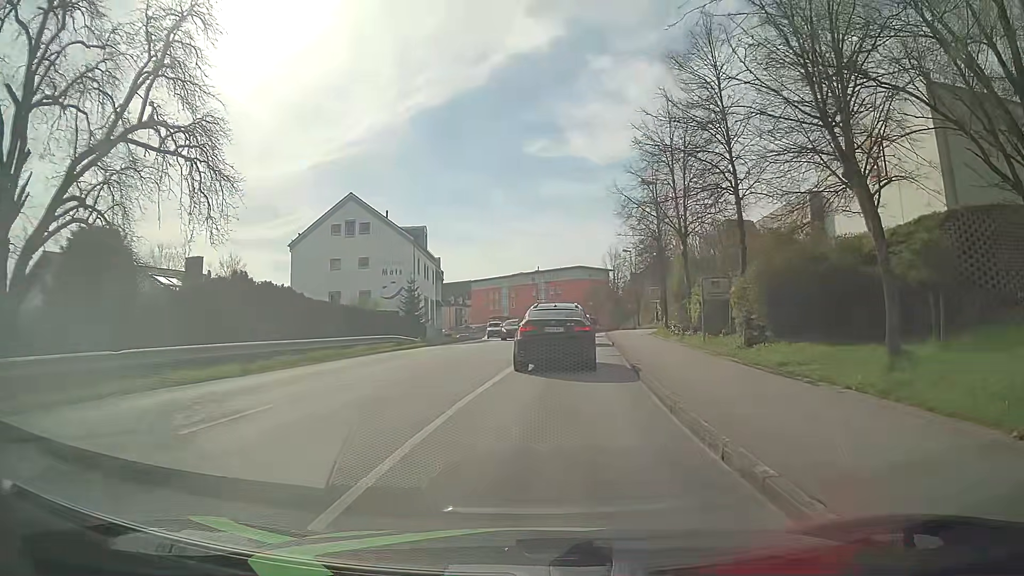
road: tertiary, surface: asphalt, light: Day
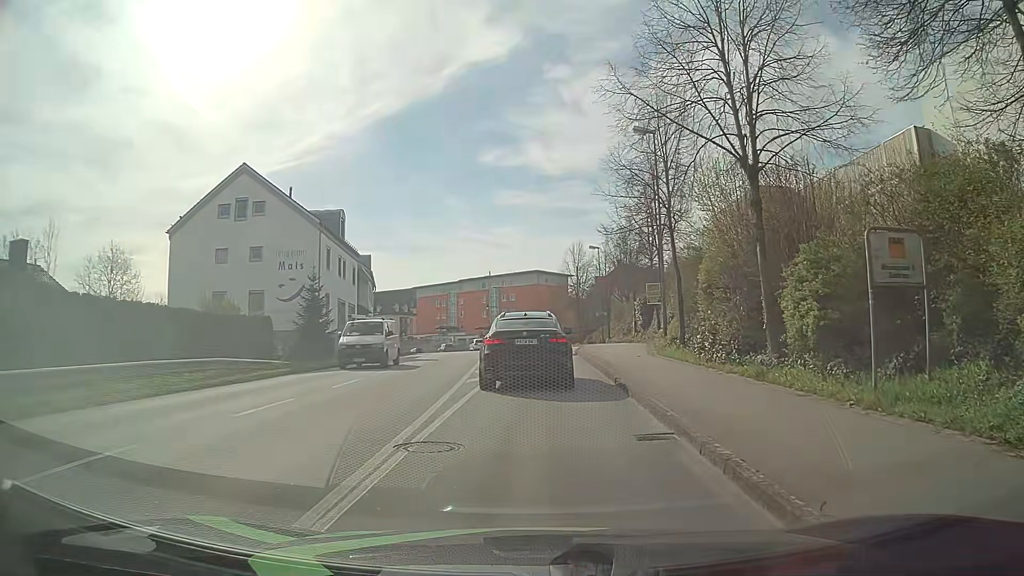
(+0.5, +14.8) m; +2°
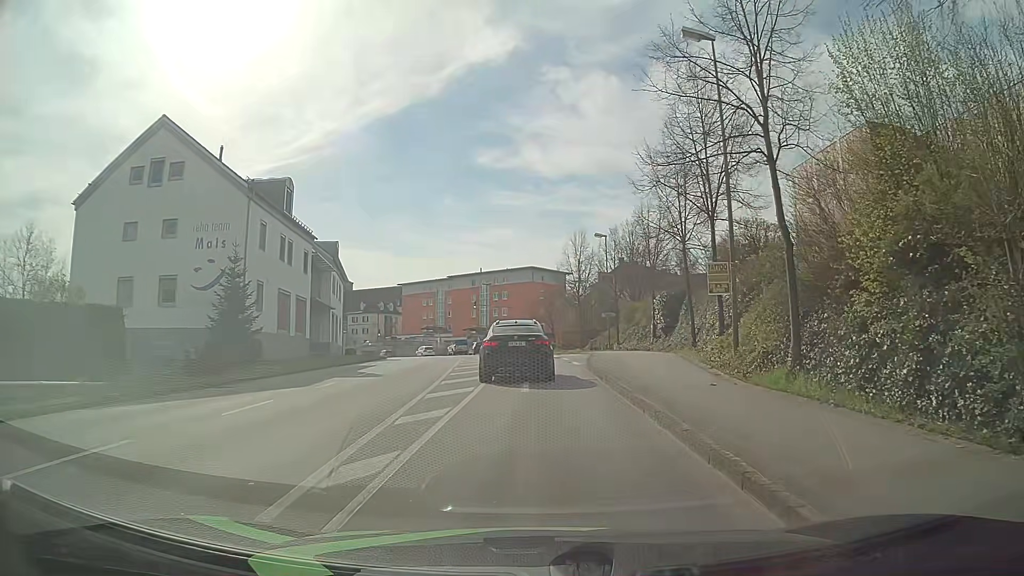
(+0.3, +11.6) m; +2°
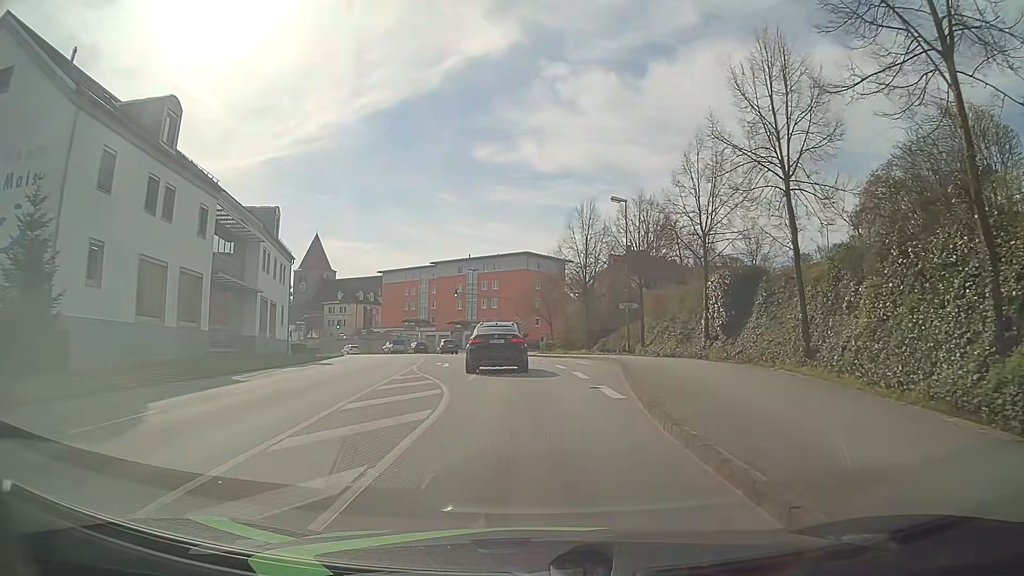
(+0.2, +15.3) m; +1°
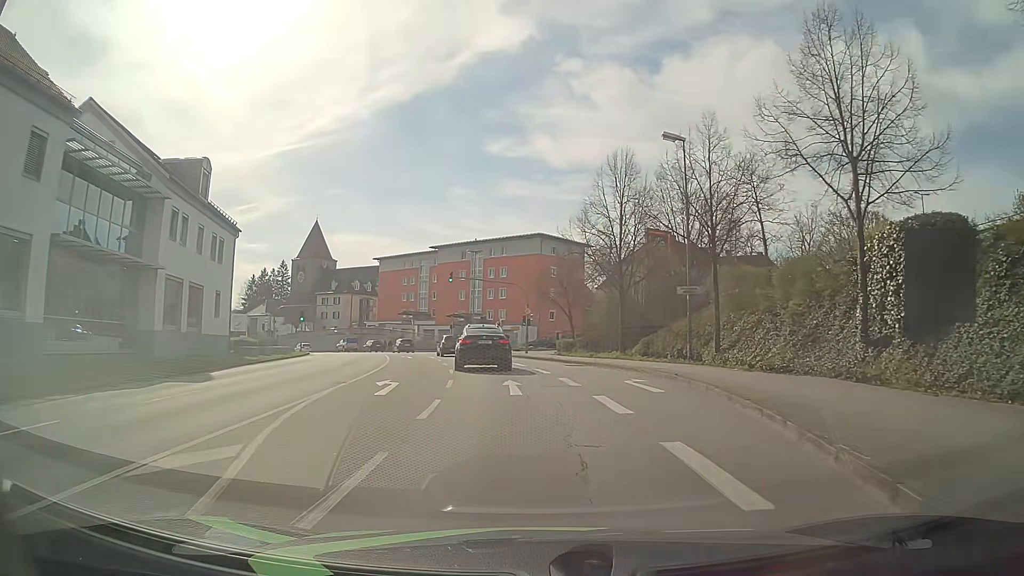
(-0.1, +14.3) m; -1°
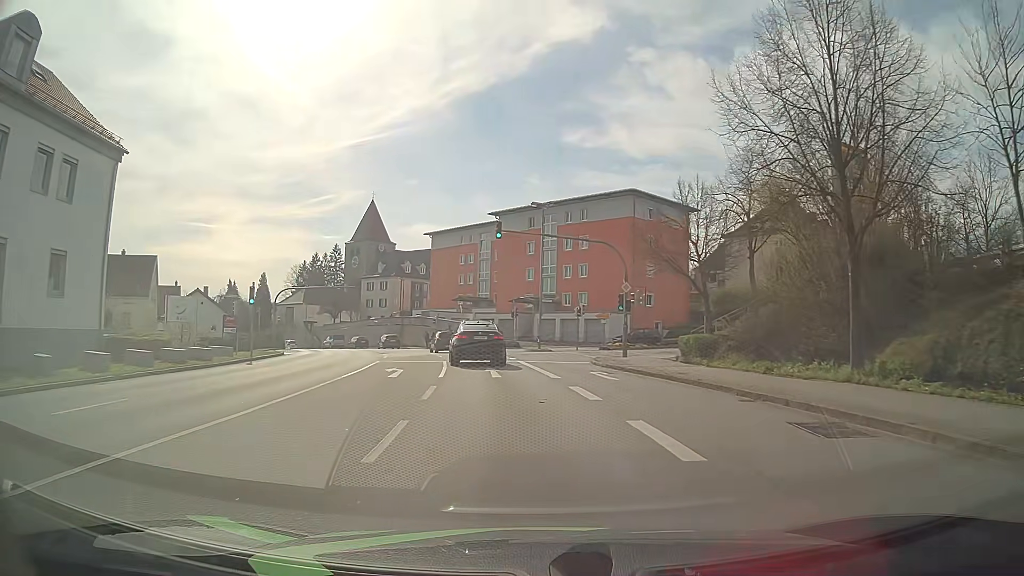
(-0.9, +22.0) m; -7°
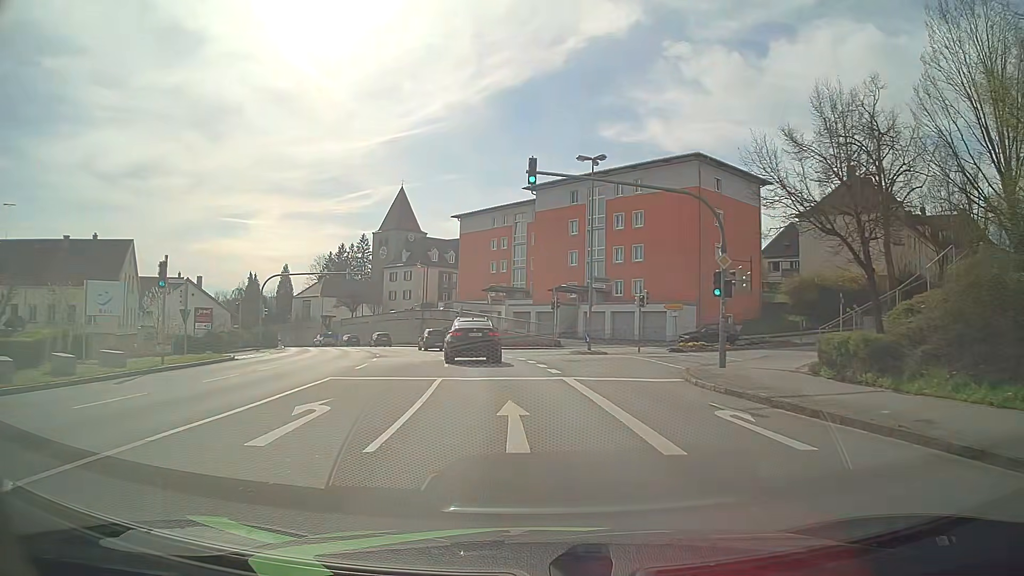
(-0.3, +11.7) m; -3°
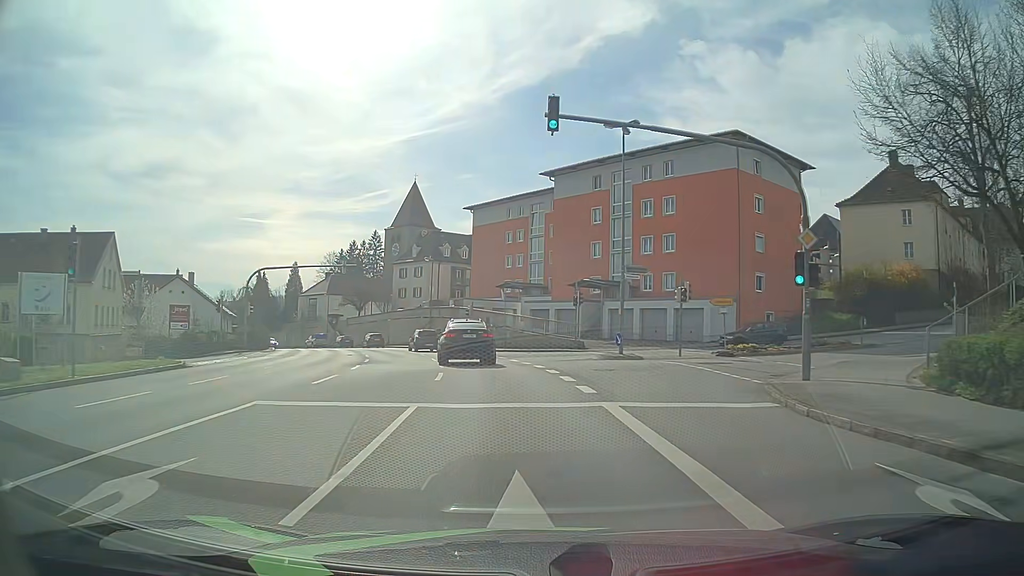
(-0.1, +5.9) m; -2°
(0, +10) (-1, +20) (-3, +30) (-5, +40) (-8, +49) (-11, +58) (-16, +68) (-20, +76) (-26, +85) (-31, +93) m
